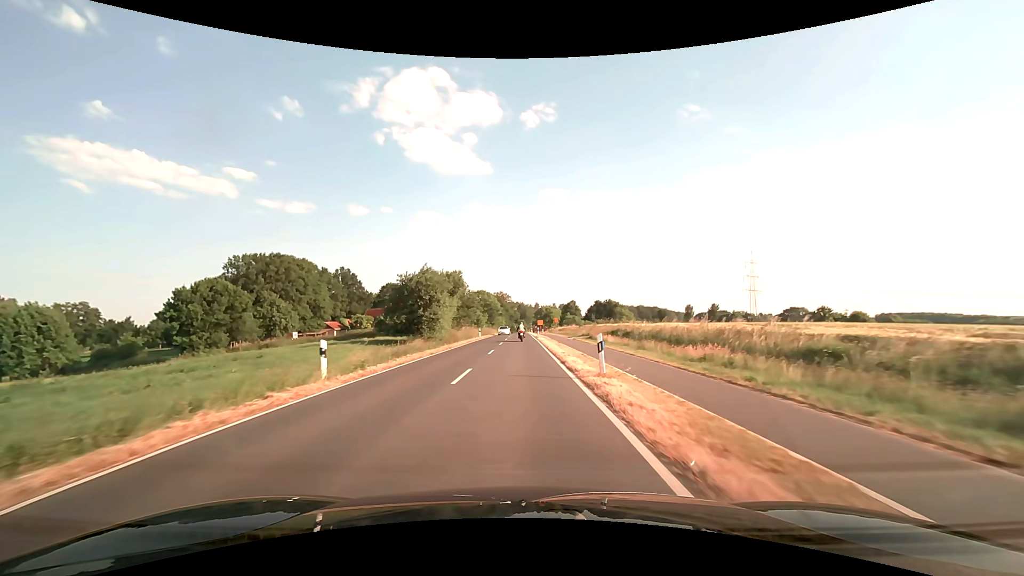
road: tertiary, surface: asphalt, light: Day
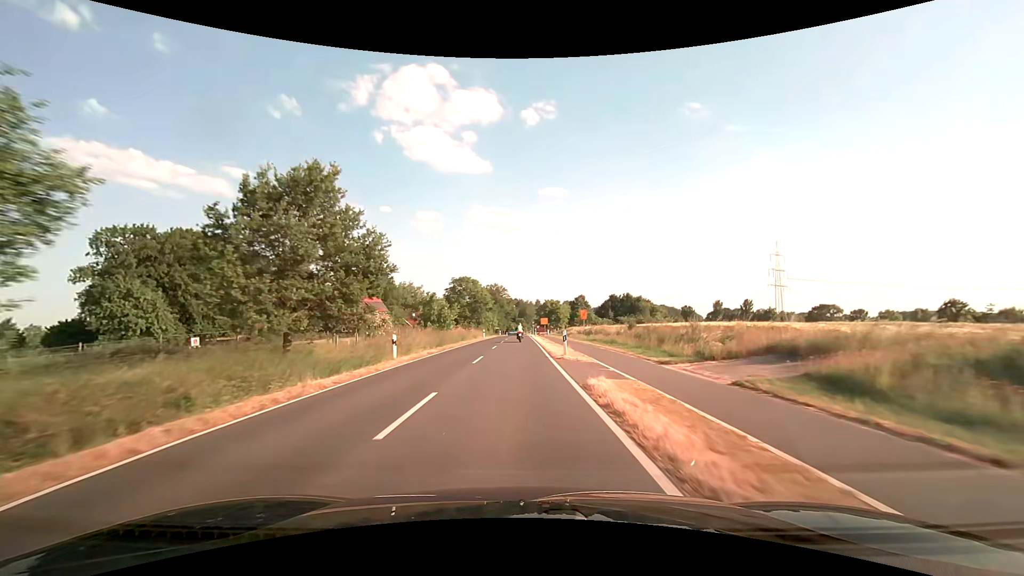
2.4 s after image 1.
(+0.1, +41.5) m; 0°
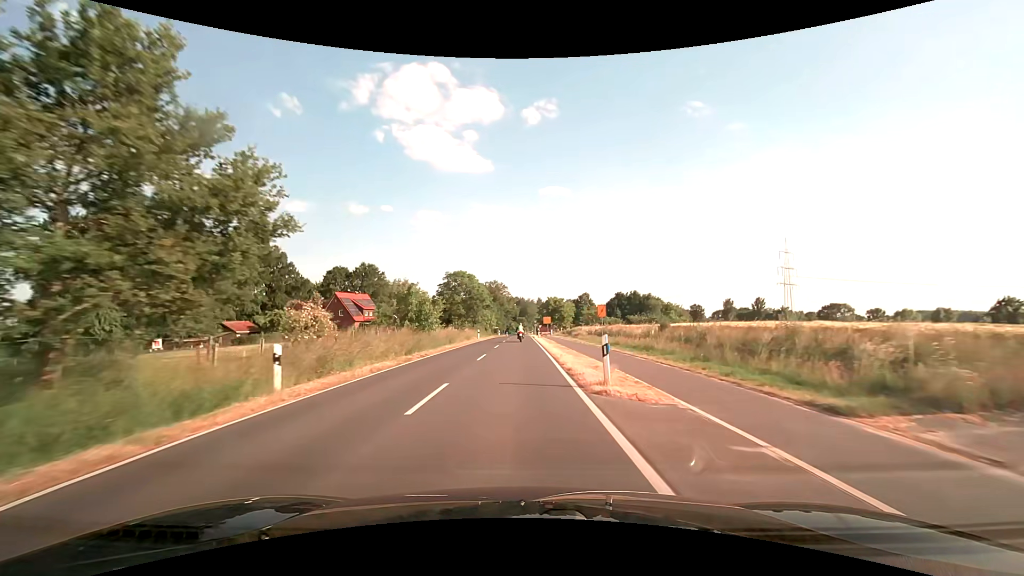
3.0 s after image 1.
(0.0, +10.4) m; 0°
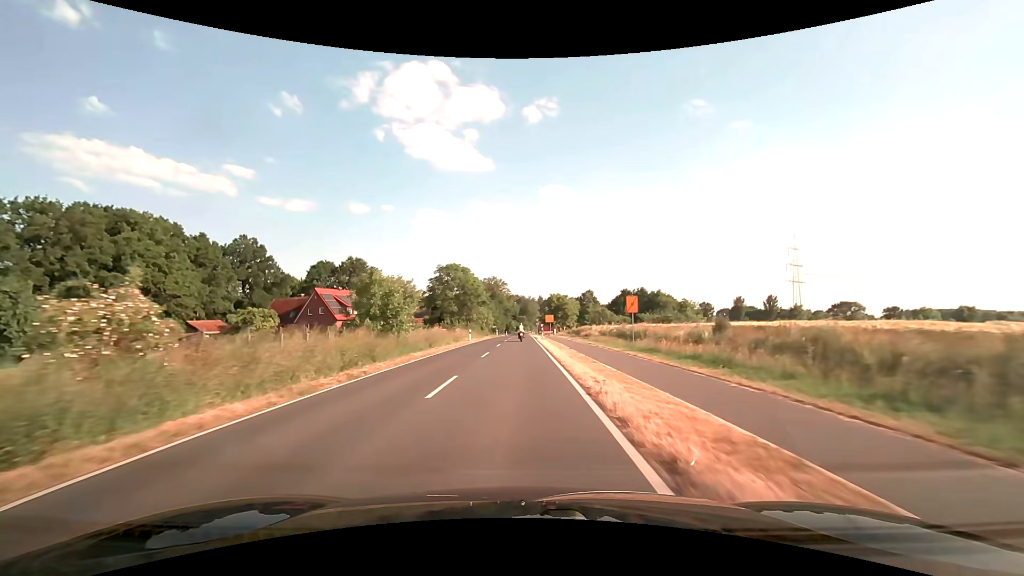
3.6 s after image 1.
(0.0, +10.3) m; 0°
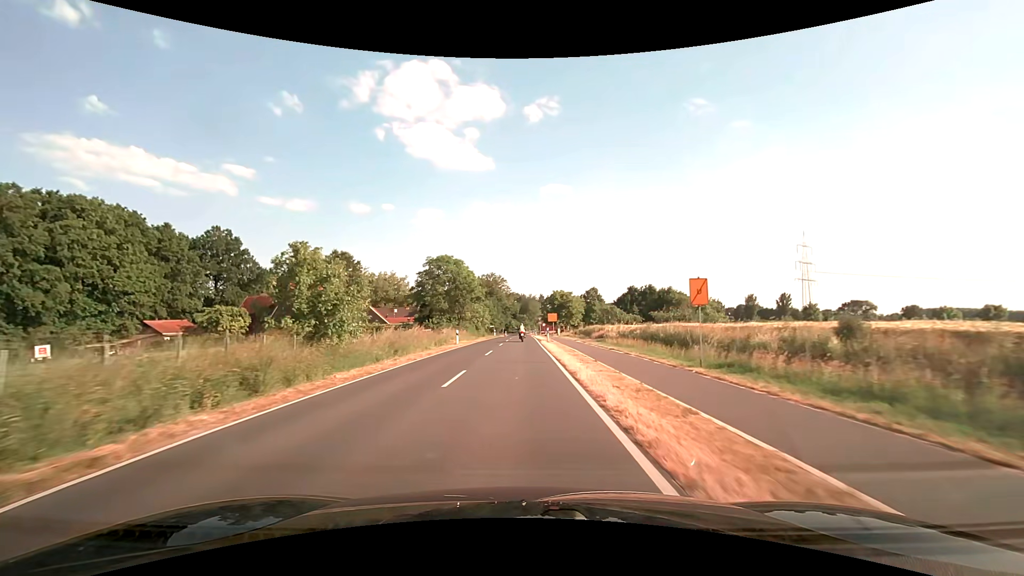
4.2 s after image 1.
(0.0, +10.3) m; 0°
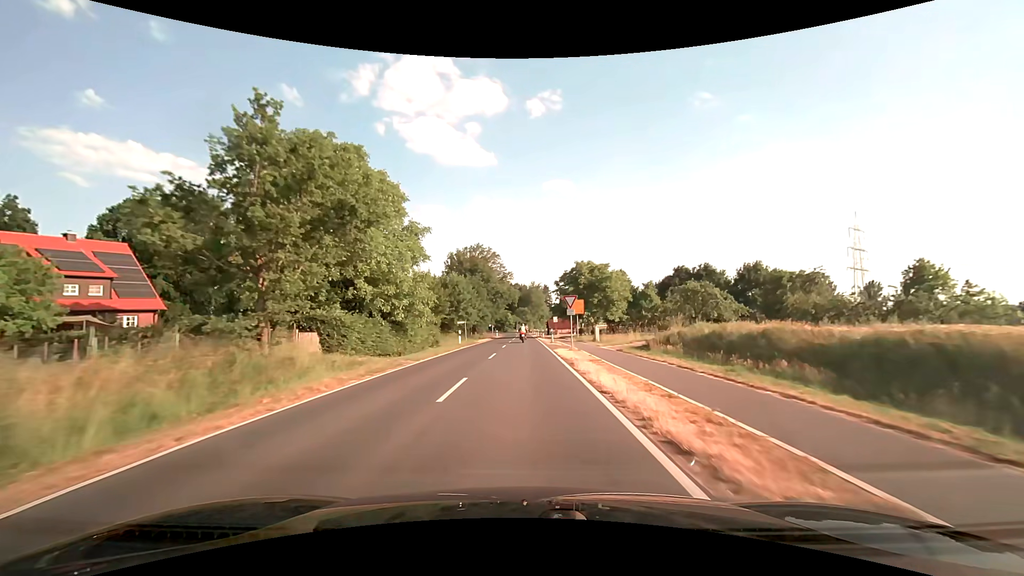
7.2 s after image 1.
(-0.2, +50.1) m; 0°
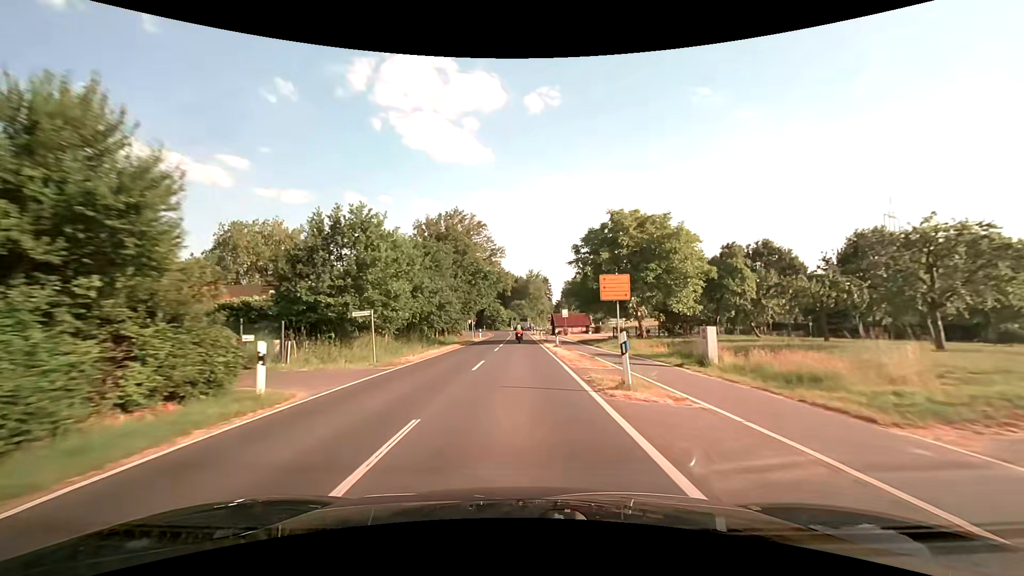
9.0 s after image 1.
(+0.1, +29.7) m; 0°
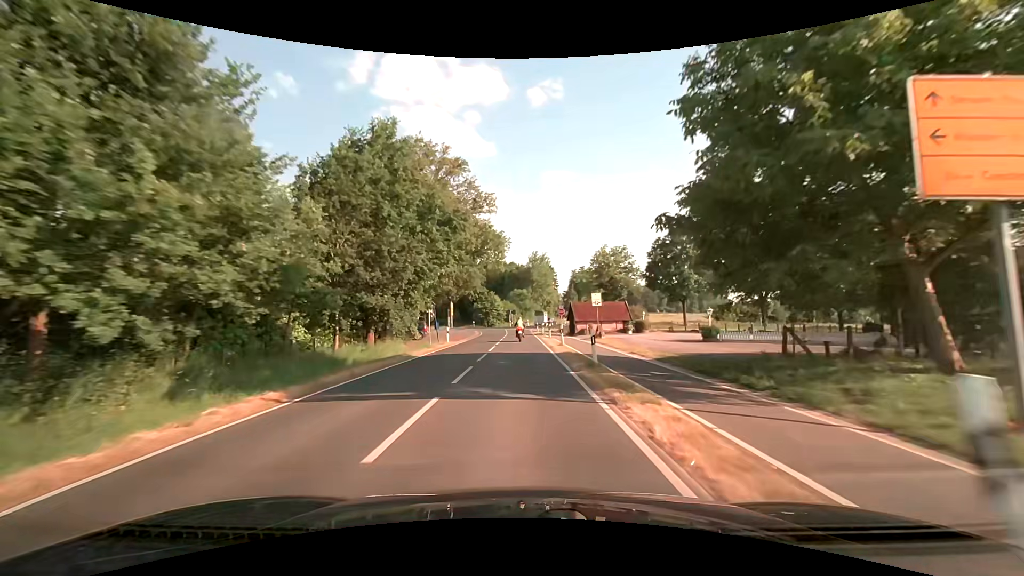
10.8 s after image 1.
(0.0, +27.9) m; 0°
